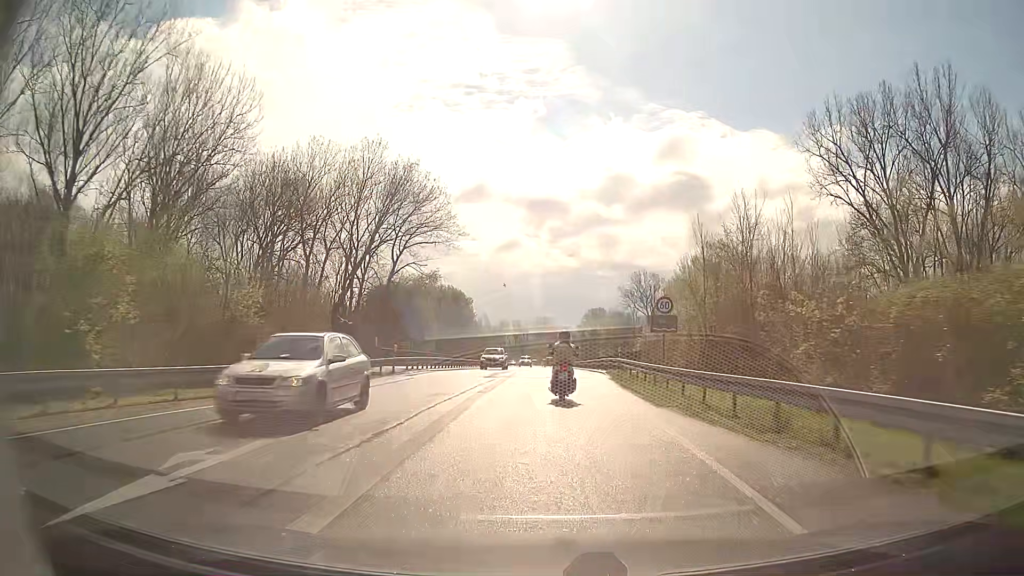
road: secondary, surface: asphalt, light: Day
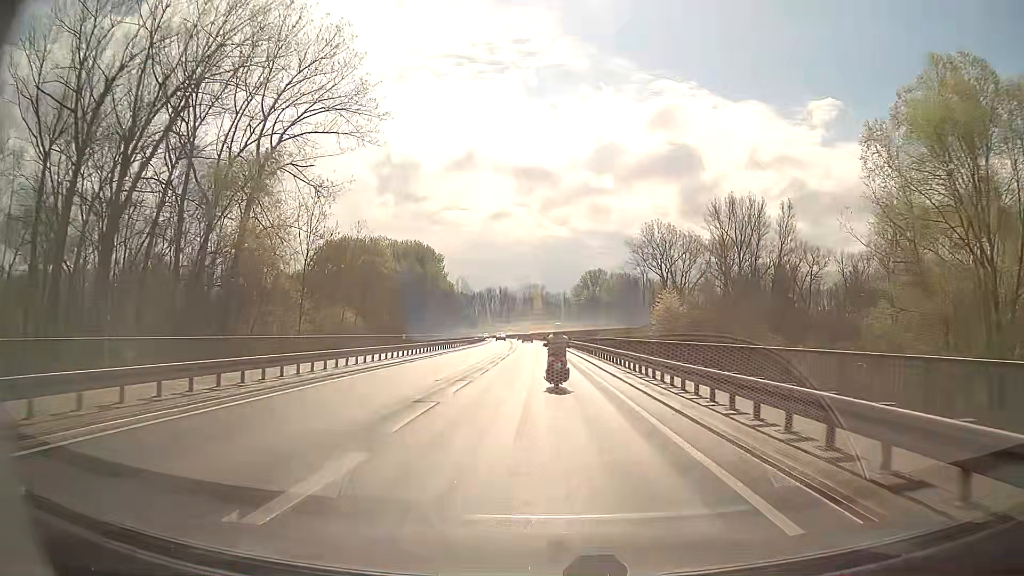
(+0.6, +44.8) m; +1°
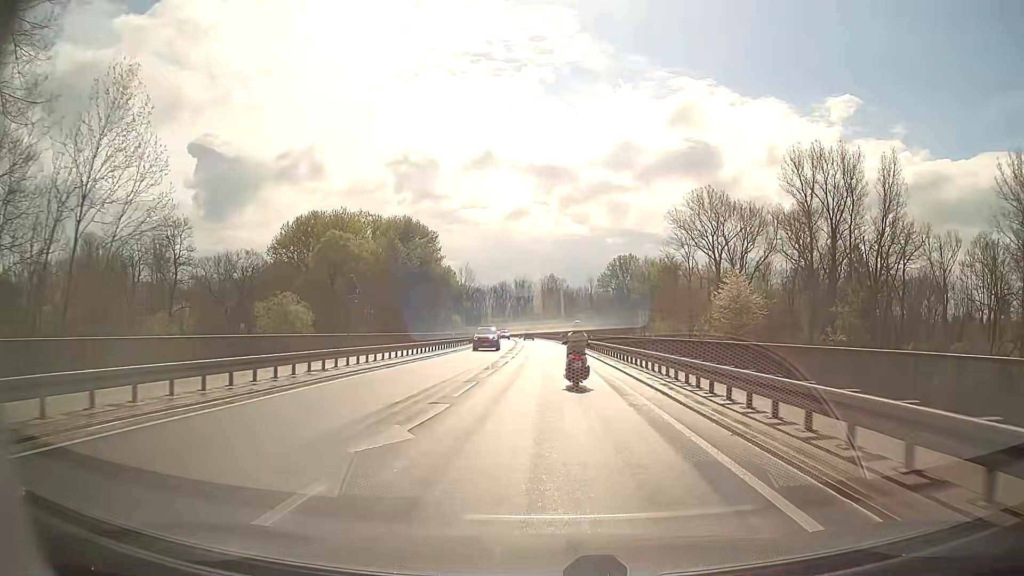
(-0.2, +37.7) m; -1°
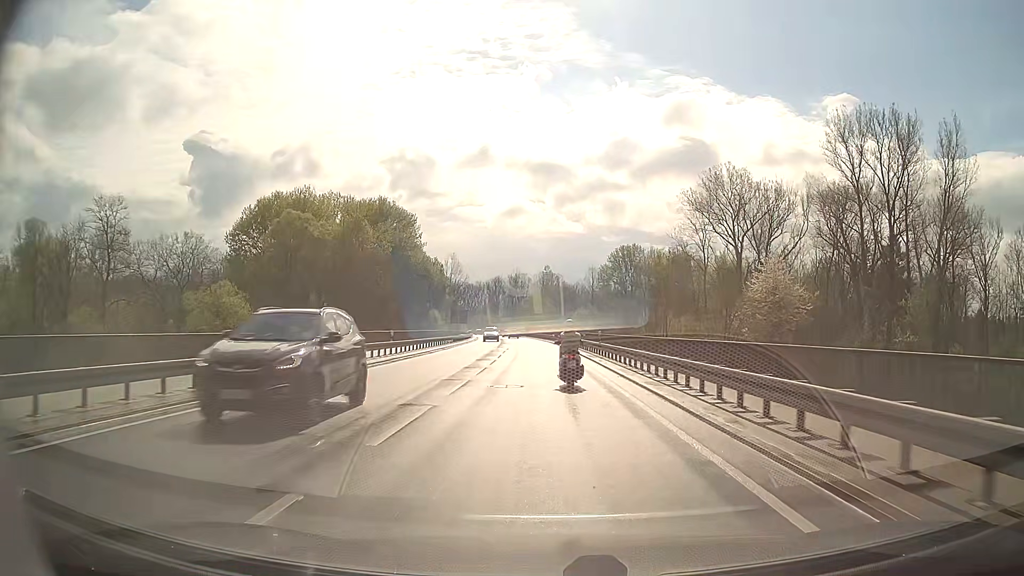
(+0.1, +18.8) m; 0°
(0, +10) (0, +20) (0, +30) (0, +40) (-1, +50) (-1, +60) (-2, +70) (-2, +80) (-3, +90) (-4, +100) m
